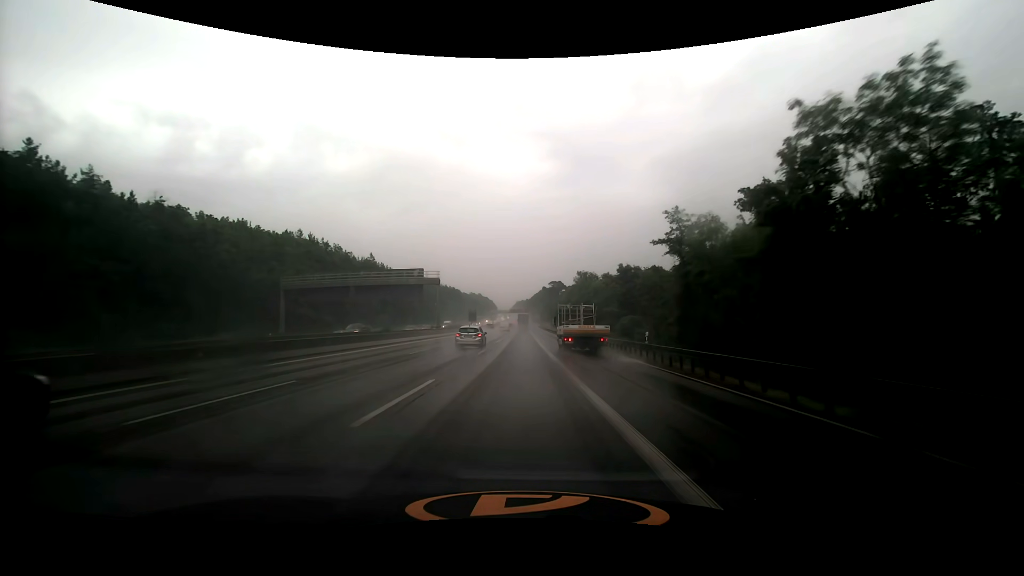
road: motorway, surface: asphalt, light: Day
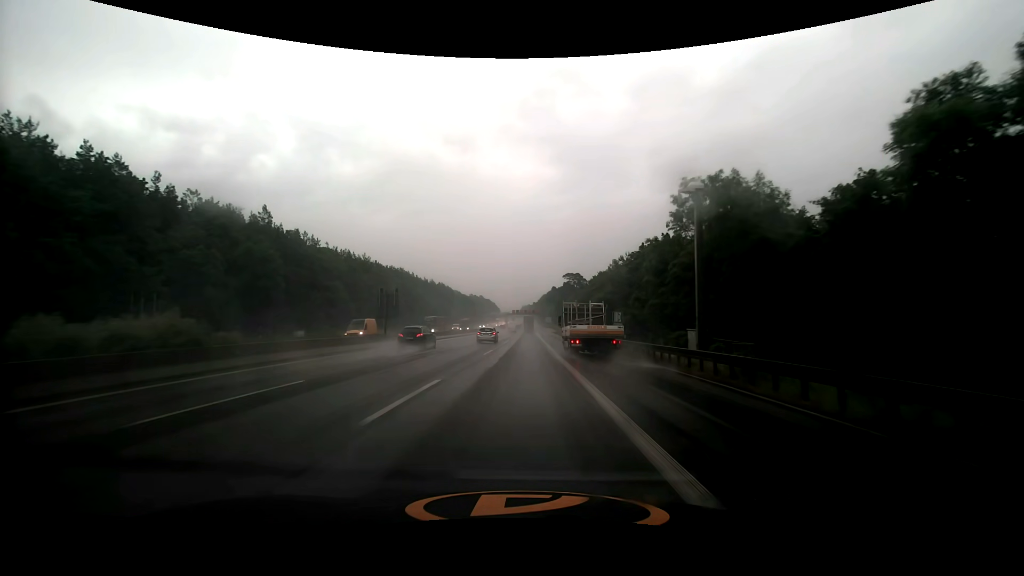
(-0.3, +72.7) m; -1°
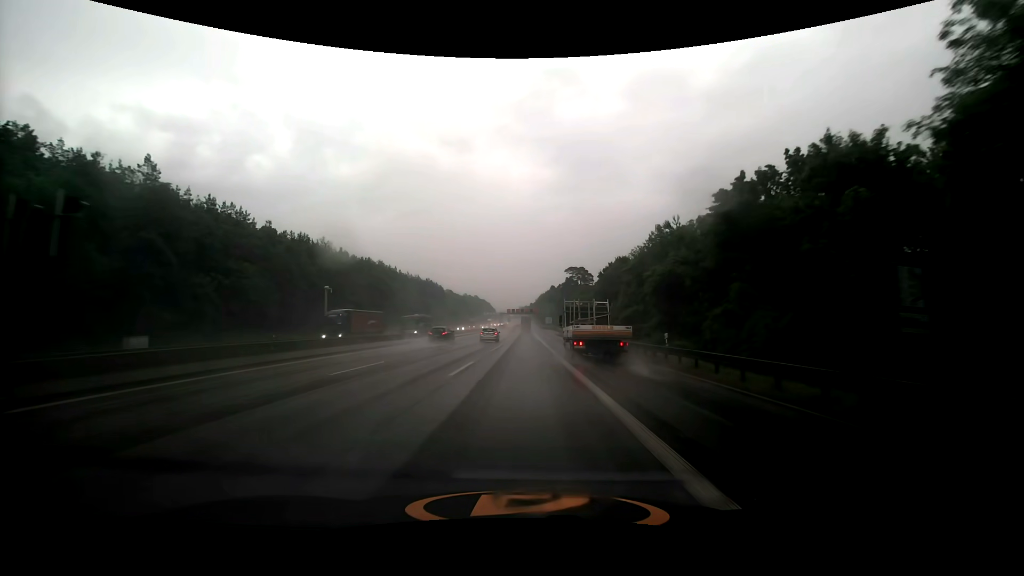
(+0.1, +29.5) m; 0°
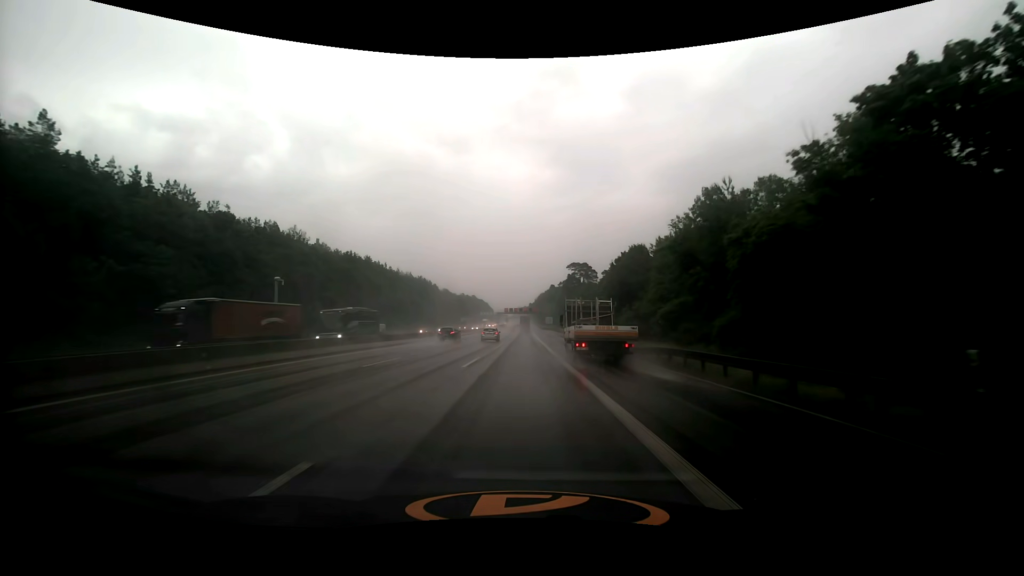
(0.0, +14.9) m; 0°
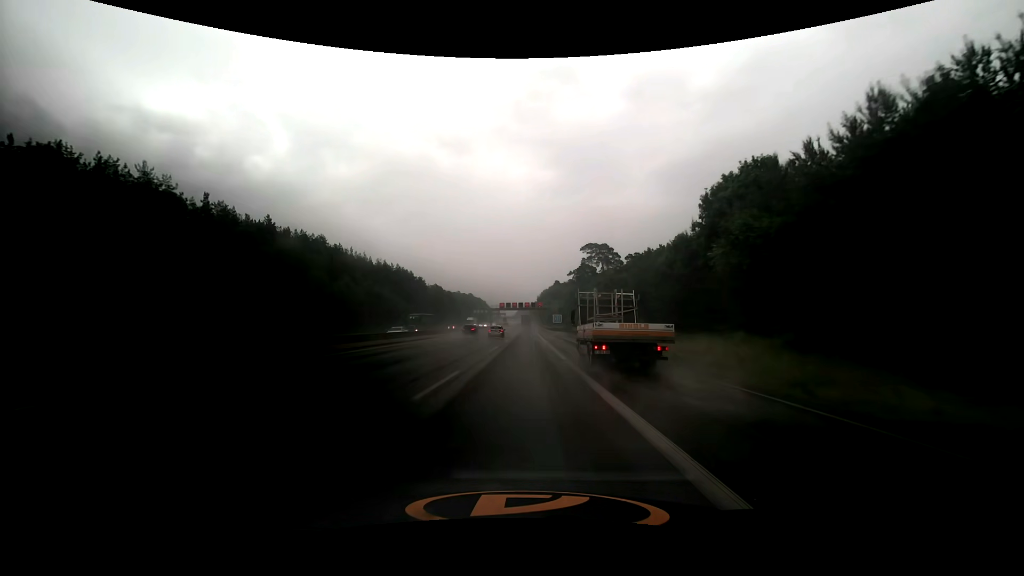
(-0.1, +44.5) m; 0°
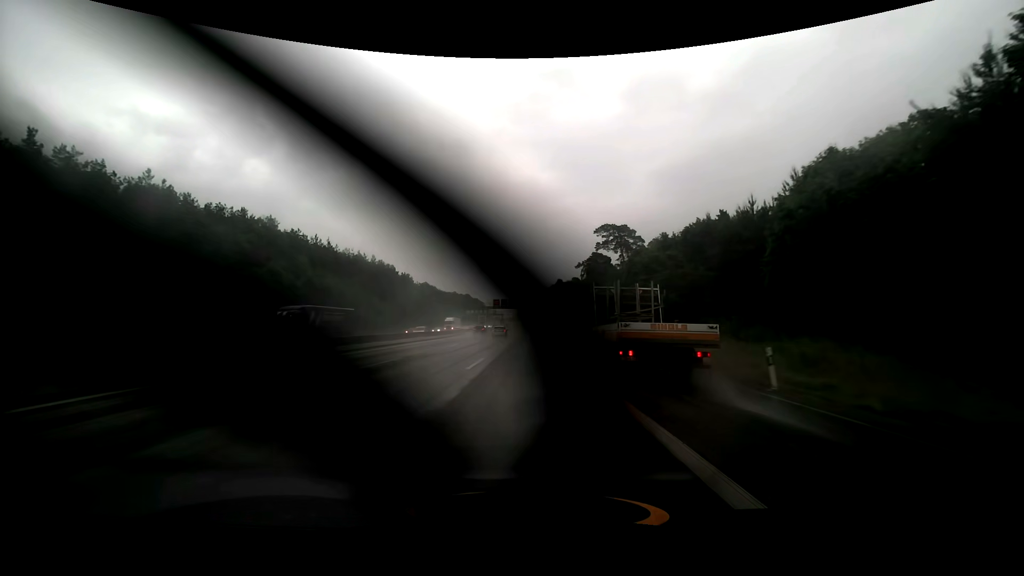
(0.0, +29.4) m; 0°
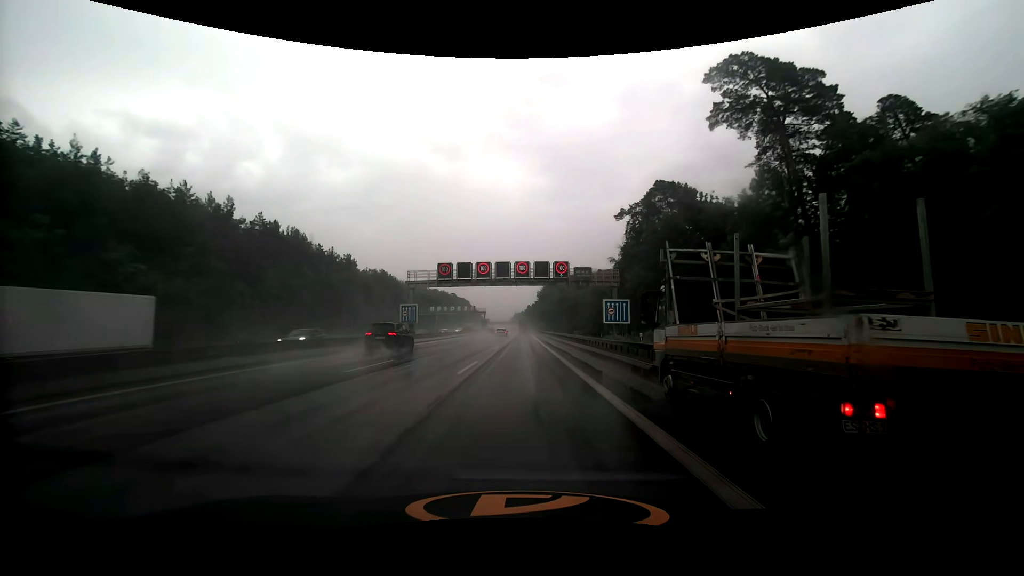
(+0.3, +74.1) m; 0°
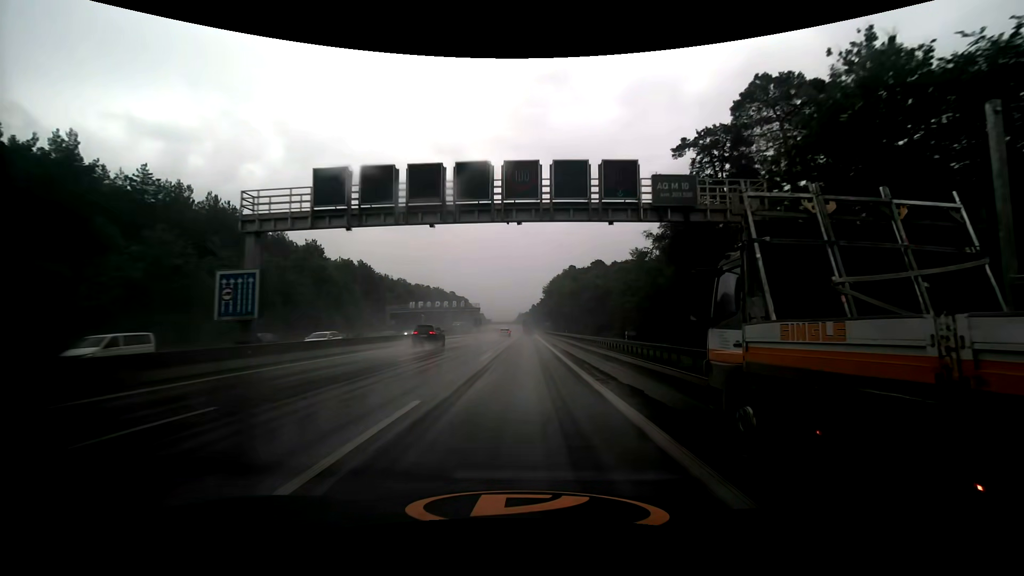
(0.0, +29.8) m; 0°
(0, +10) (0, +20) (0, +30) (0, +40) (0, +50) (0, +60) (0, +70) (0, +80) (0, +90) (0, +100) m
